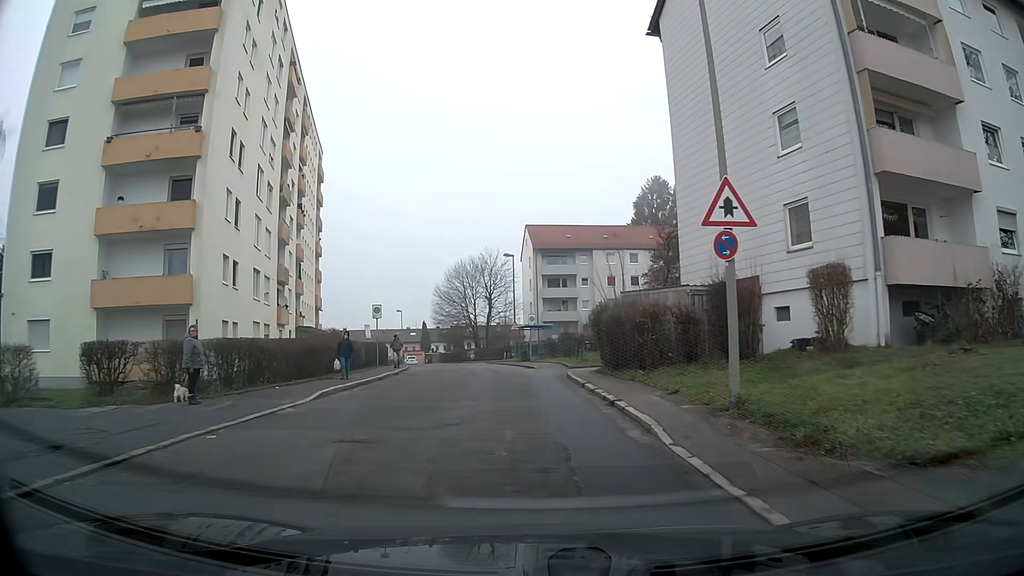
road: residential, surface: asphalt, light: Day
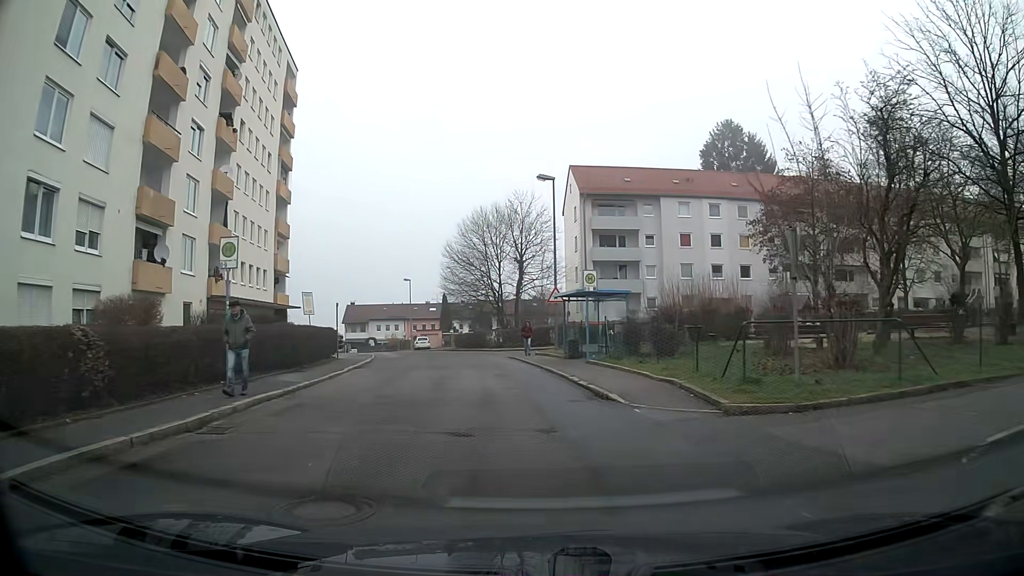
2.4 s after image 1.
(-0.7, +20.6) m; -4°
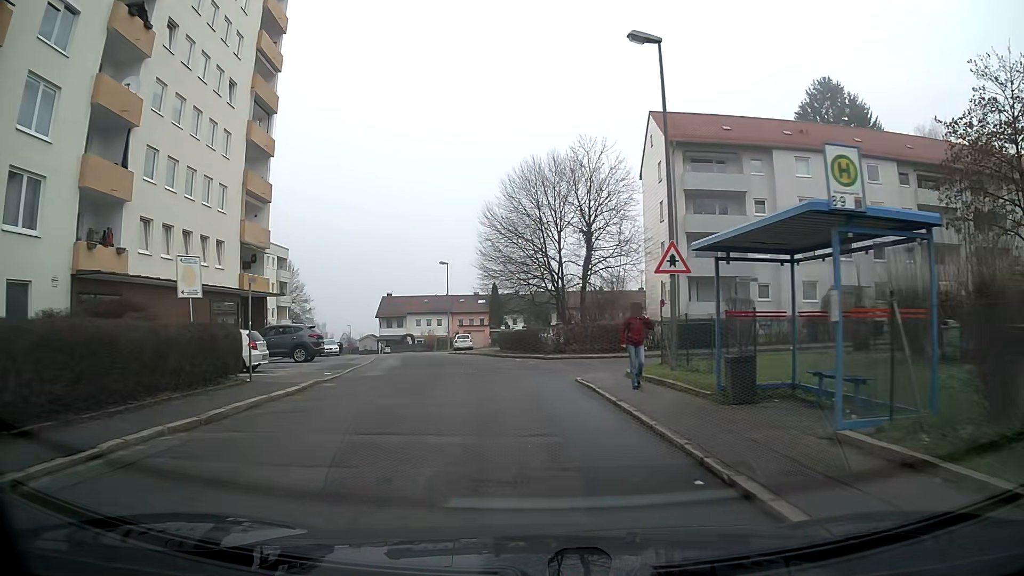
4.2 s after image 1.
(-0.6, +15.2) m; -5°
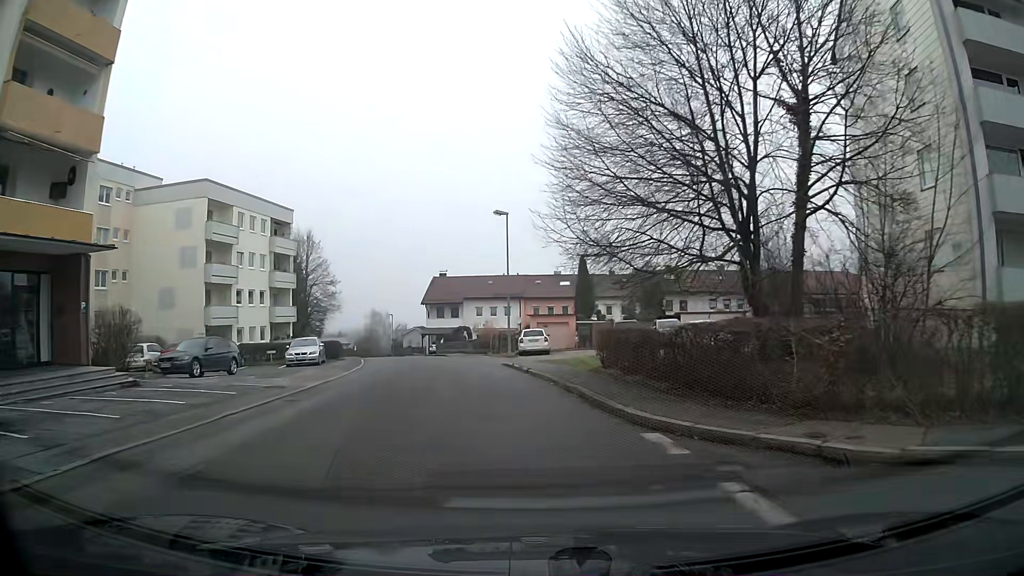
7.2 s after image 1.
(-1.4, +23.5) m; -7°
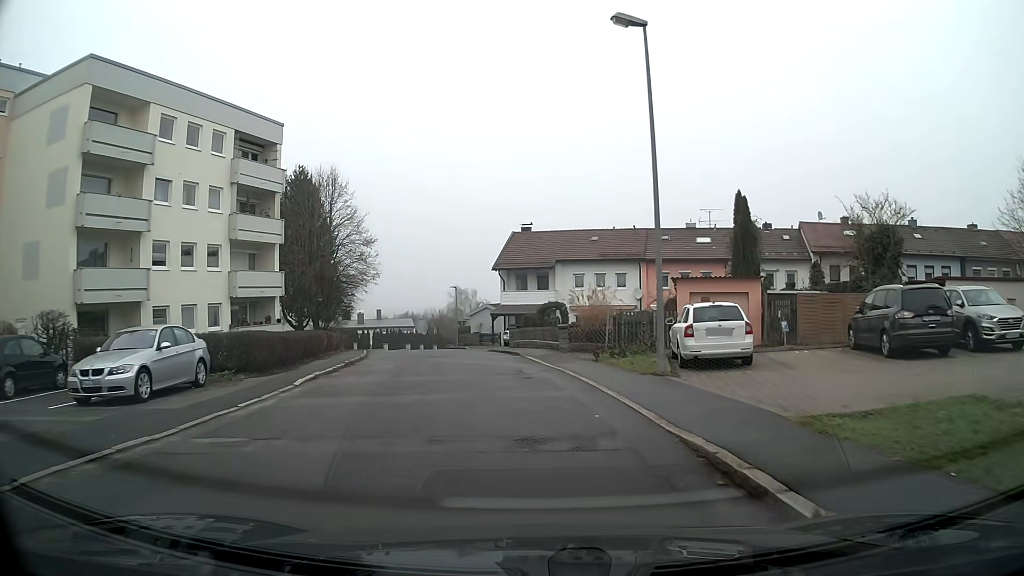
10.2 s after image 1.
(-1.6, +22.3) m; -9°
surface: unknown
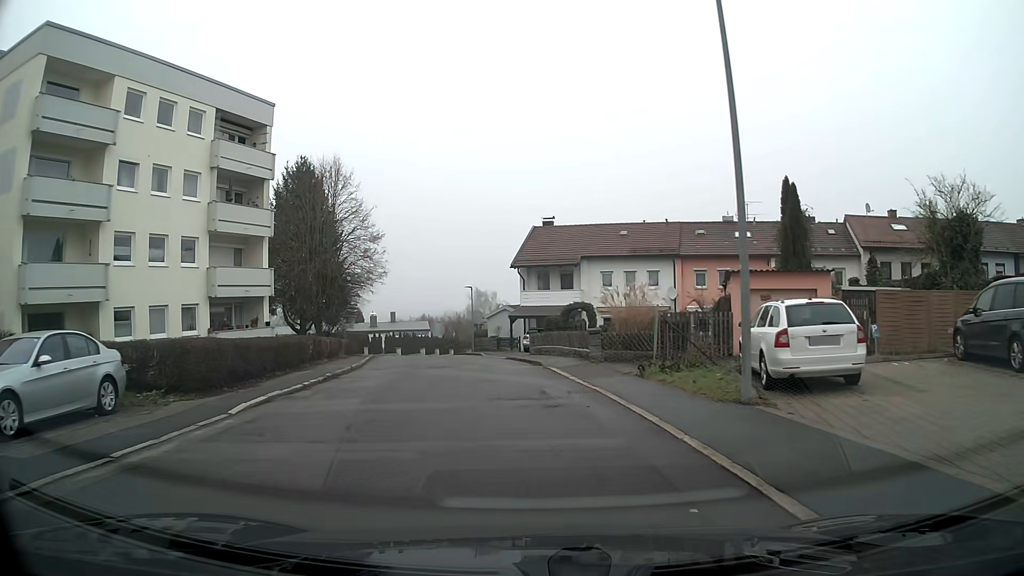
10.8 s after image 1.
(-0.1, +4.5) m; -2°
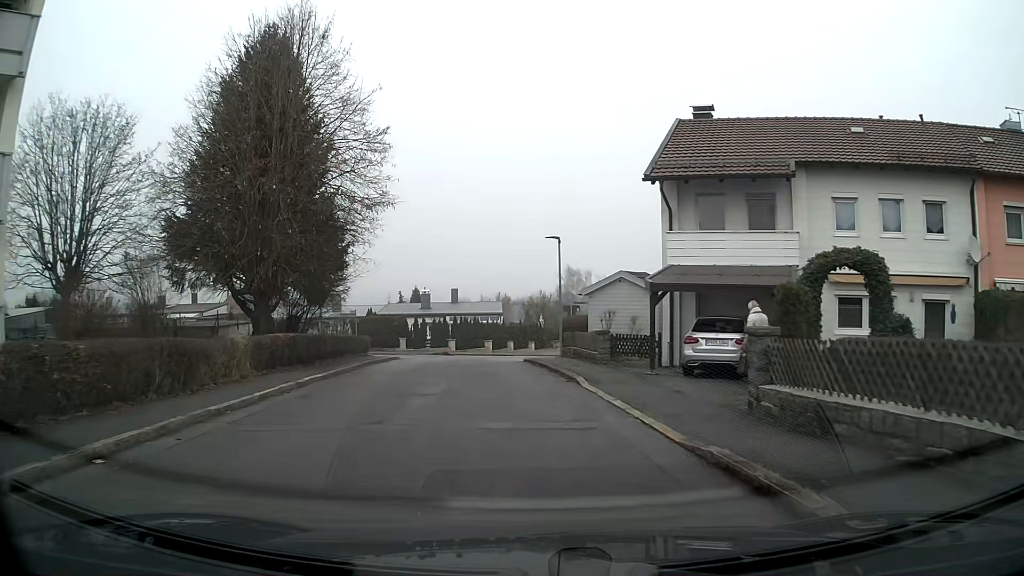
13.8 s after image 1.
(-1.5, +22.7) m; -7°
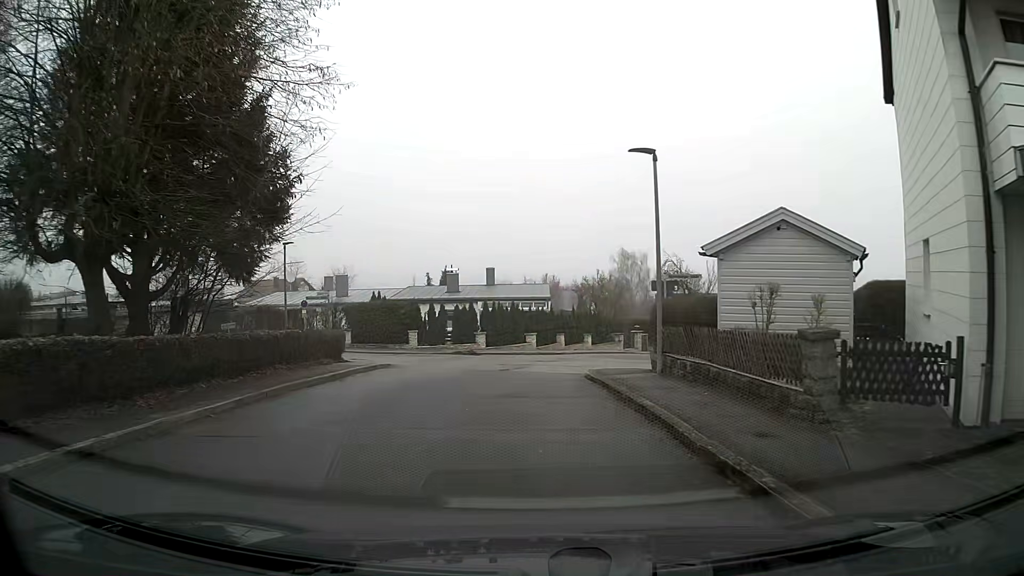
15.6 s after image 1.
(-0.4, +12.9) m; -4°
